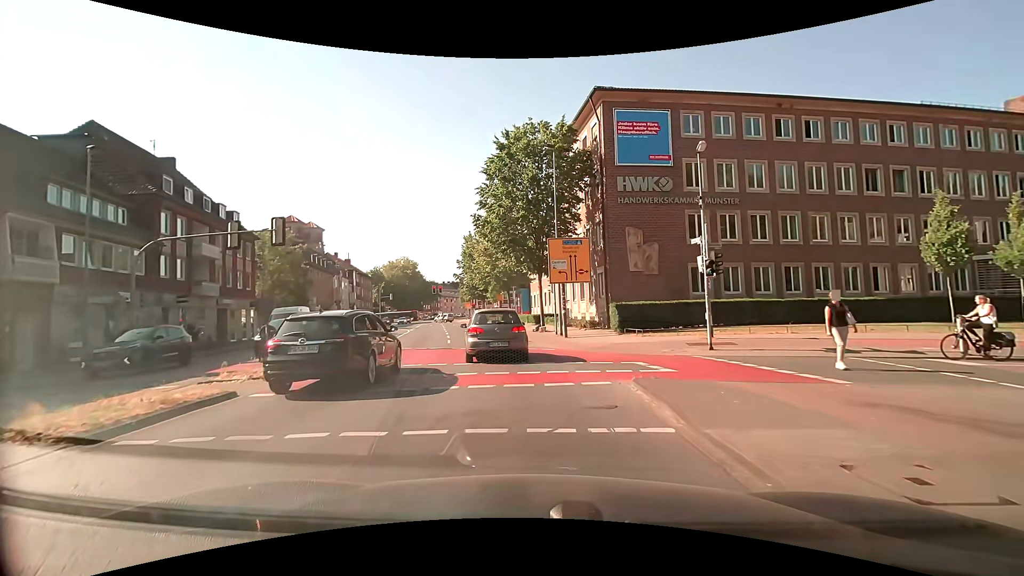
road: secondary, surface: asphalt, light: Day
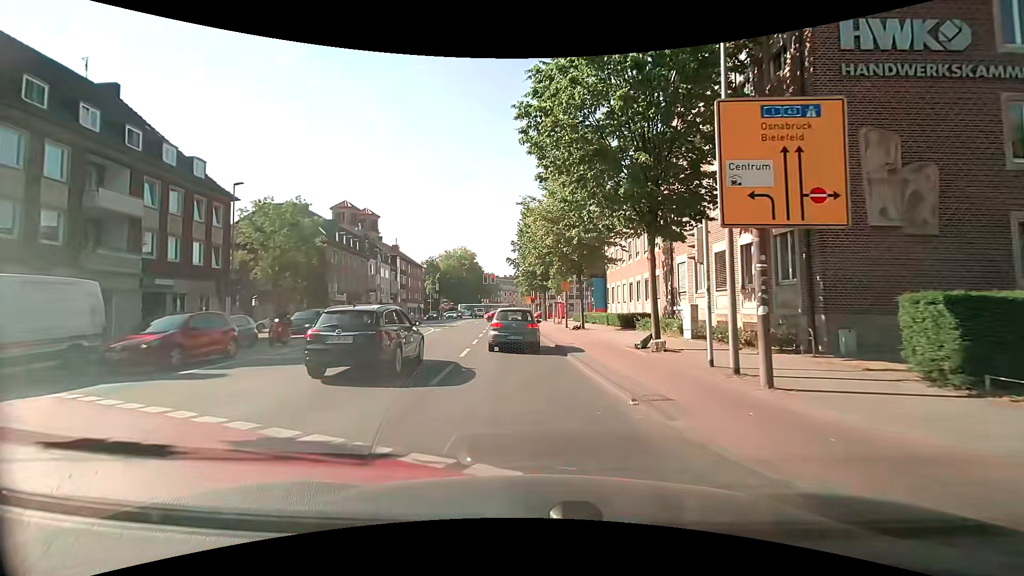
(-1.3, +16.1) m; -9°
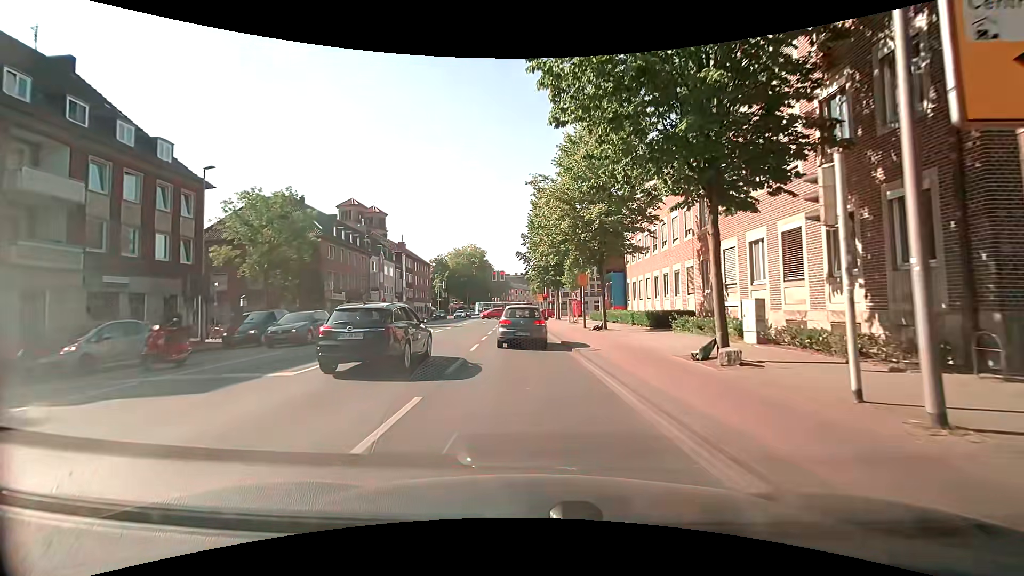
(0.0, +4.5) m; -1°
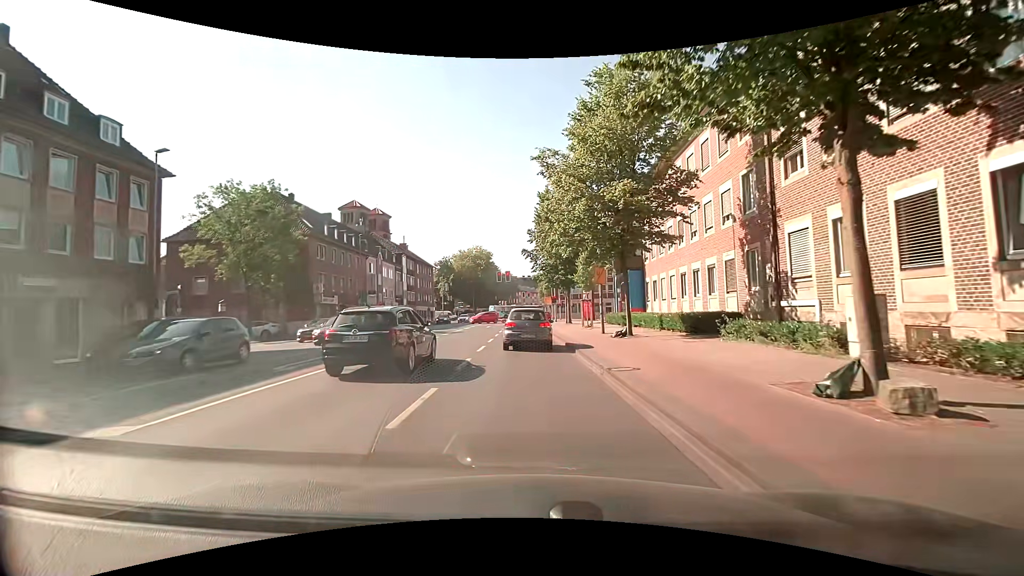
(-0.1, +4.6) m; -1°
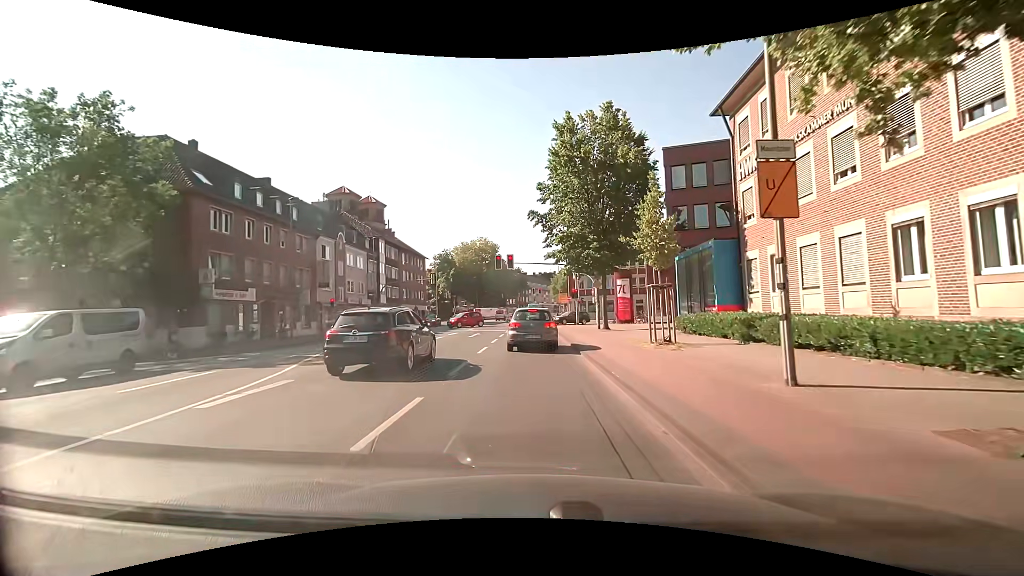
(-0.3, +17.8) m; -1°
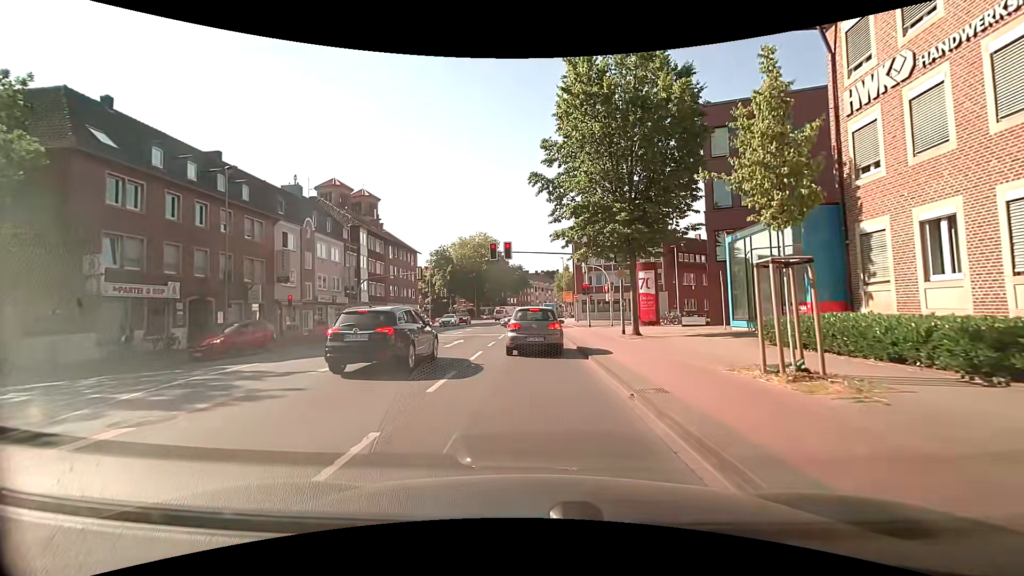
(-0.1, +7.9) m; -1°
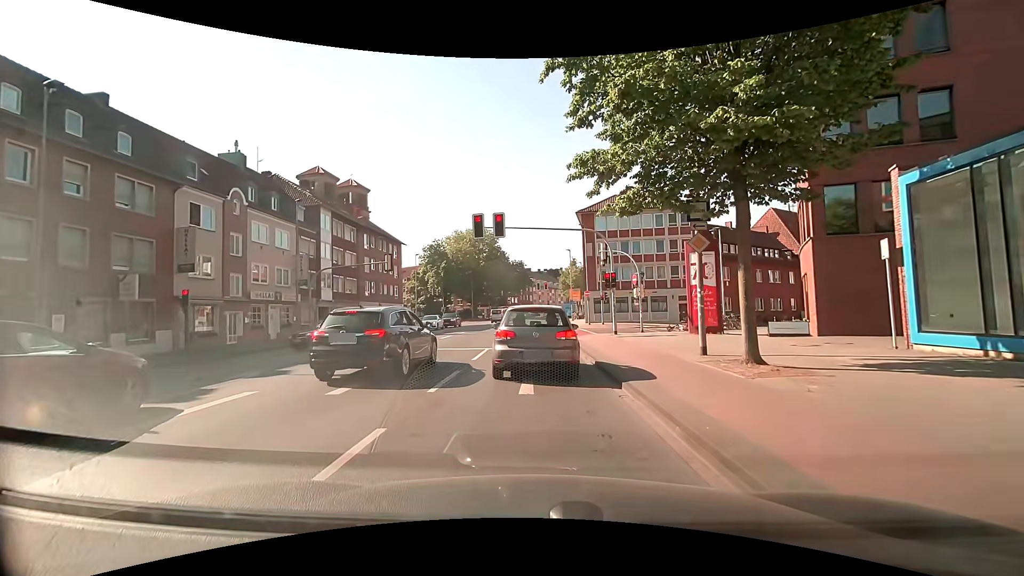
(+0.1, +10.8) m; -1°
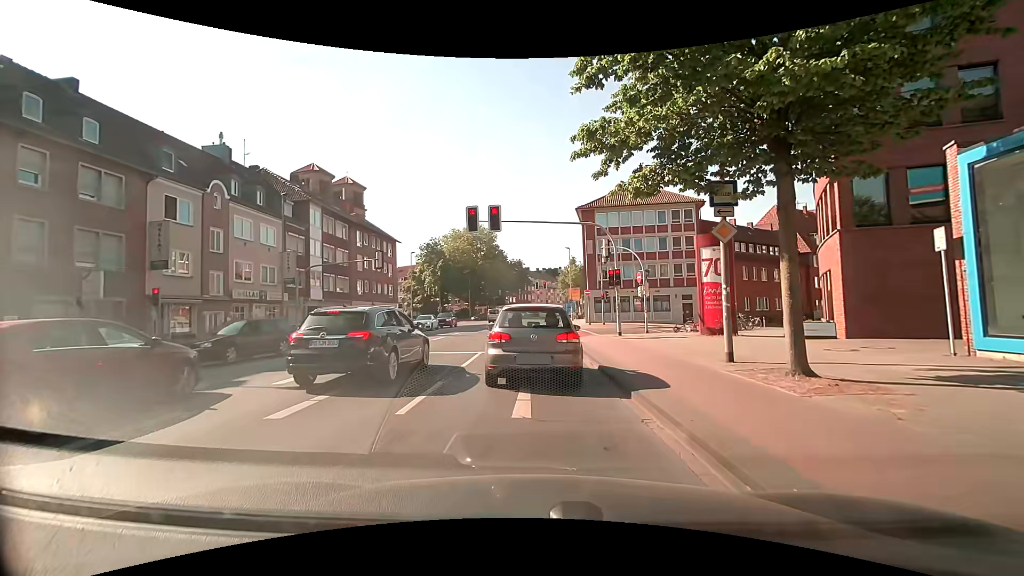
(0.0, +1.8) m; +1°
(0, +10) (0, +20) (0, +30) (0, +40) (0, +50) (0, +60) (+1, +70) (+2, +80) (+3, +90) (+5, +100) m
